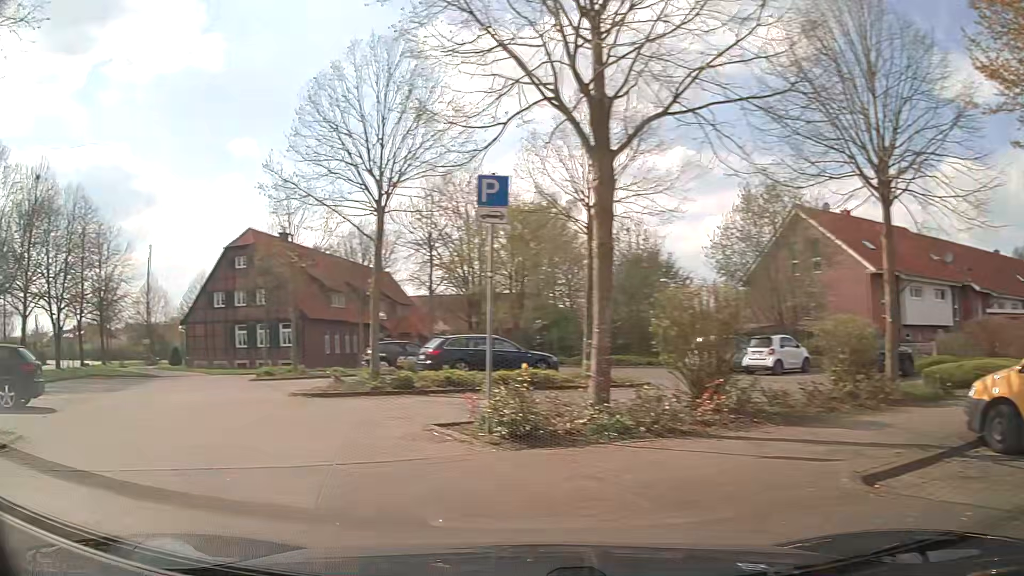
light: Day
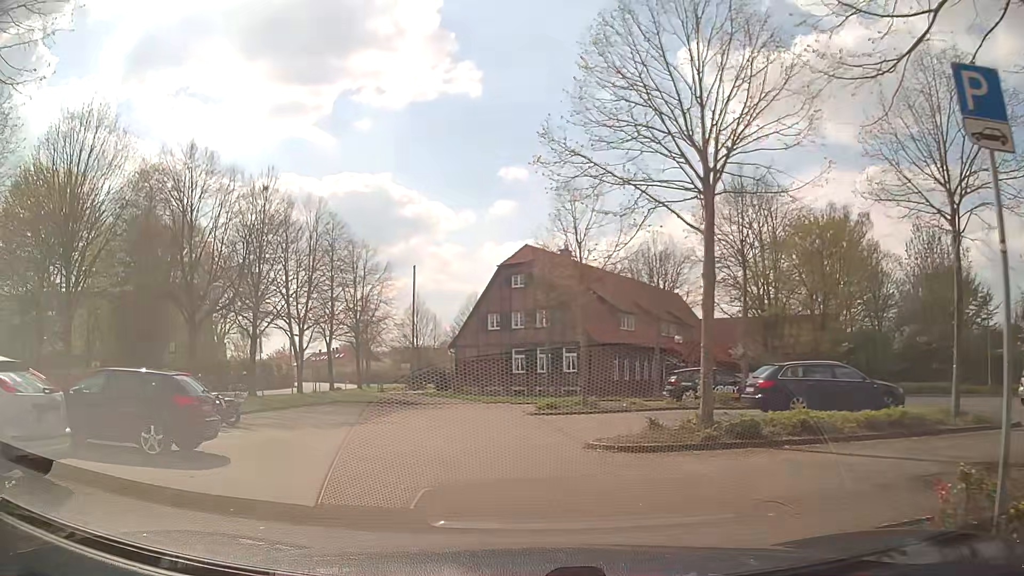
(-1.0, +4.6) m; -24°
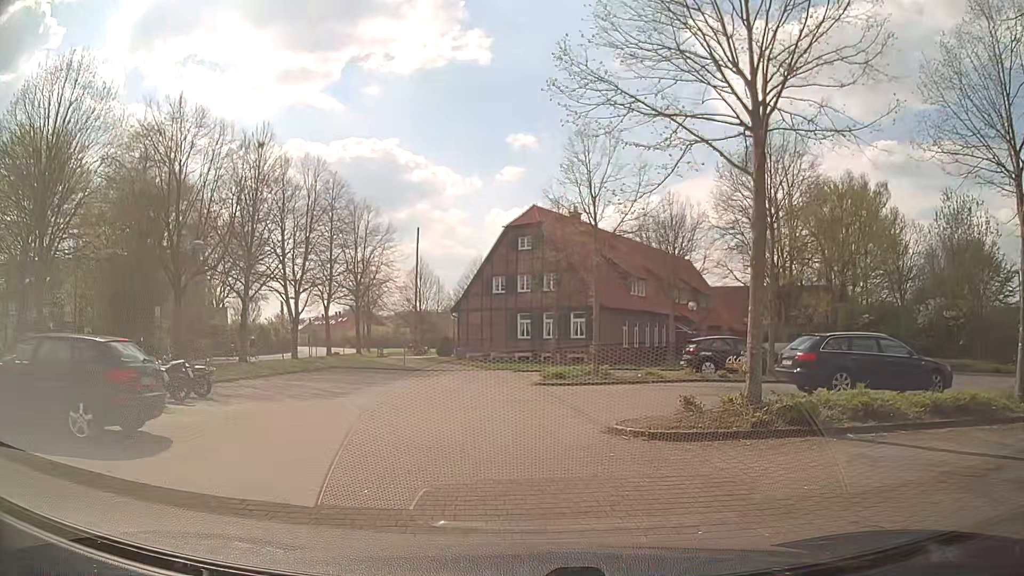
(0.0, +2.1) m; -2°
